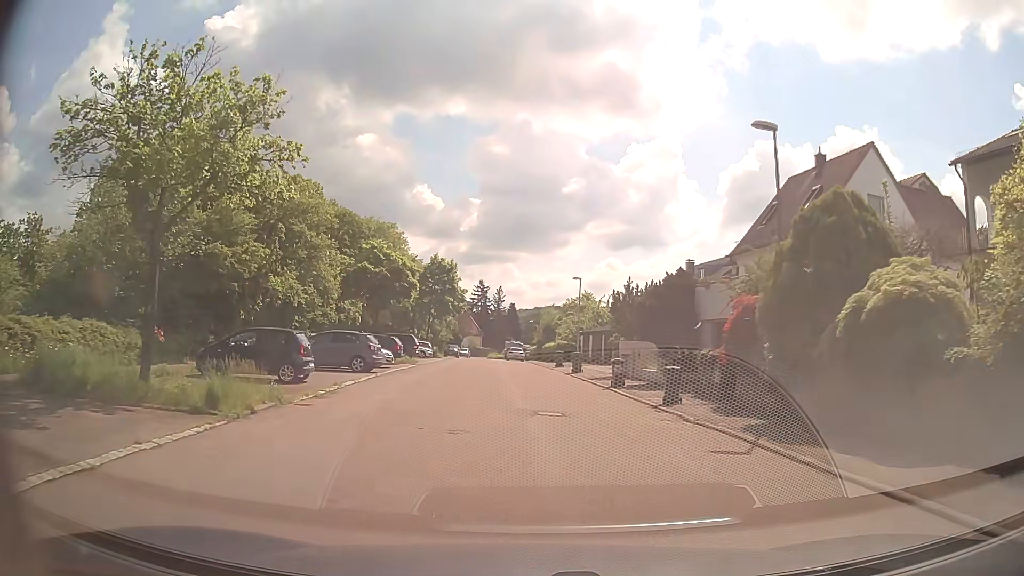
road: residential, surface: asphalt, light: Day
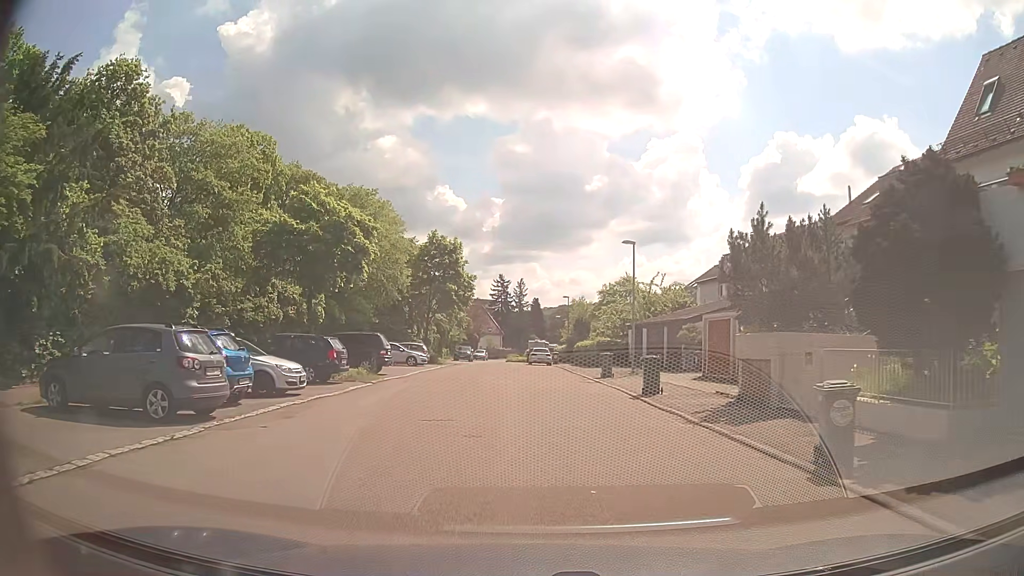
(-0.2, +15.8) m; -2°
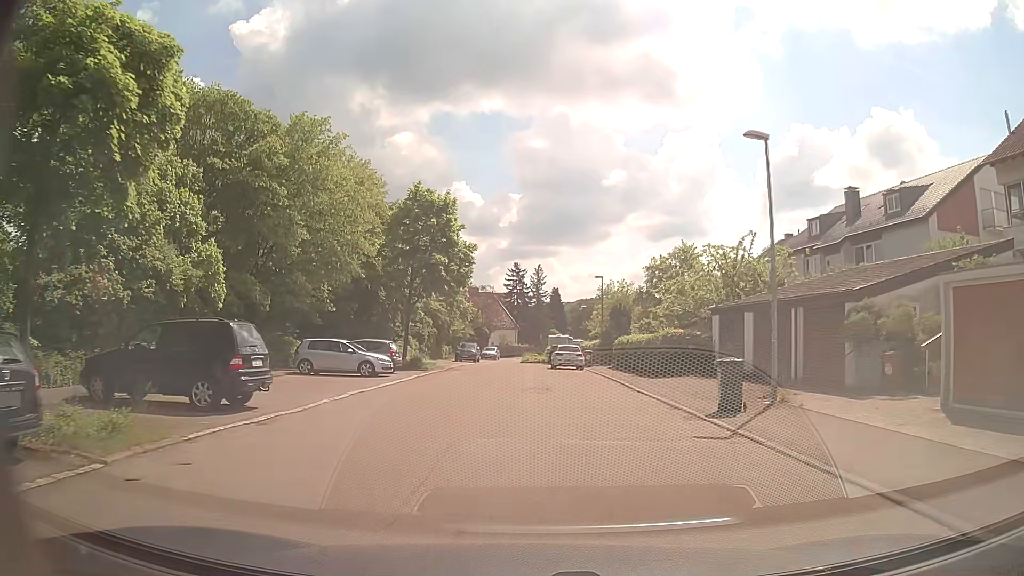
(-0.2, +16.2) m; -1°
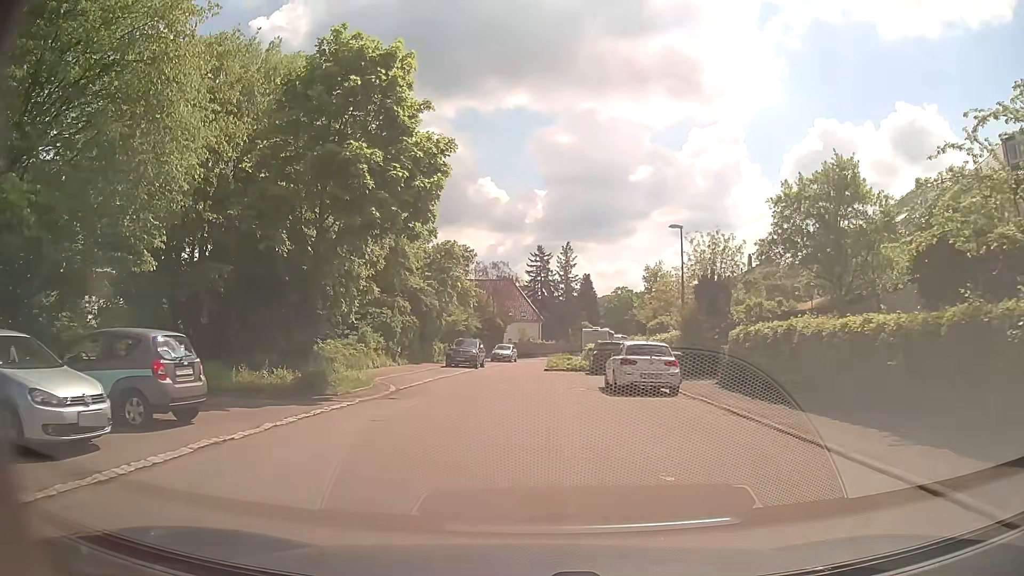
(-0.3, +20.7) m; -3°
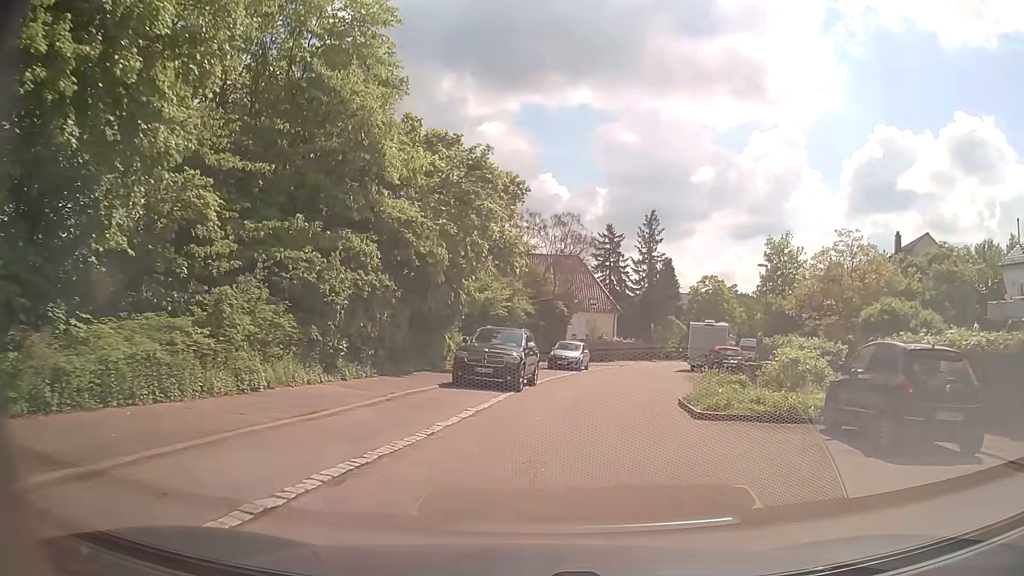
(-1.1, +21.3) m; -4°
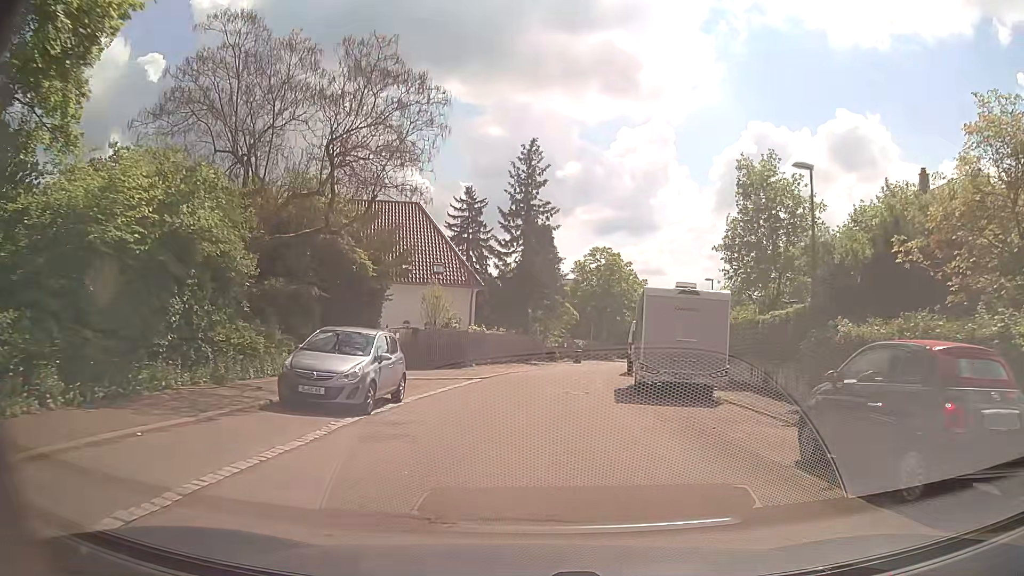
(+2.3, +22.4) m; +12°
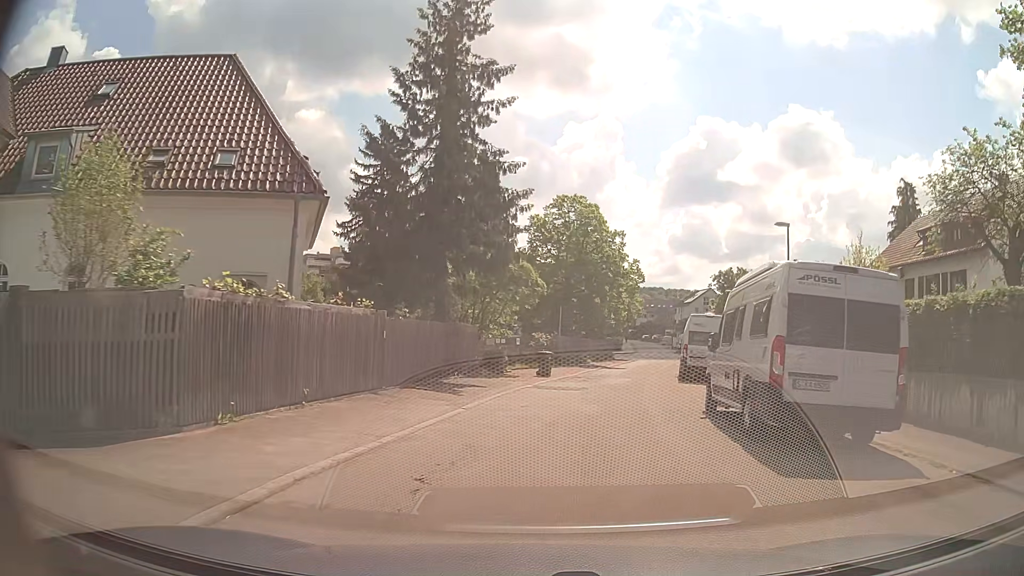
(+0.3, +22.6) m; +4°
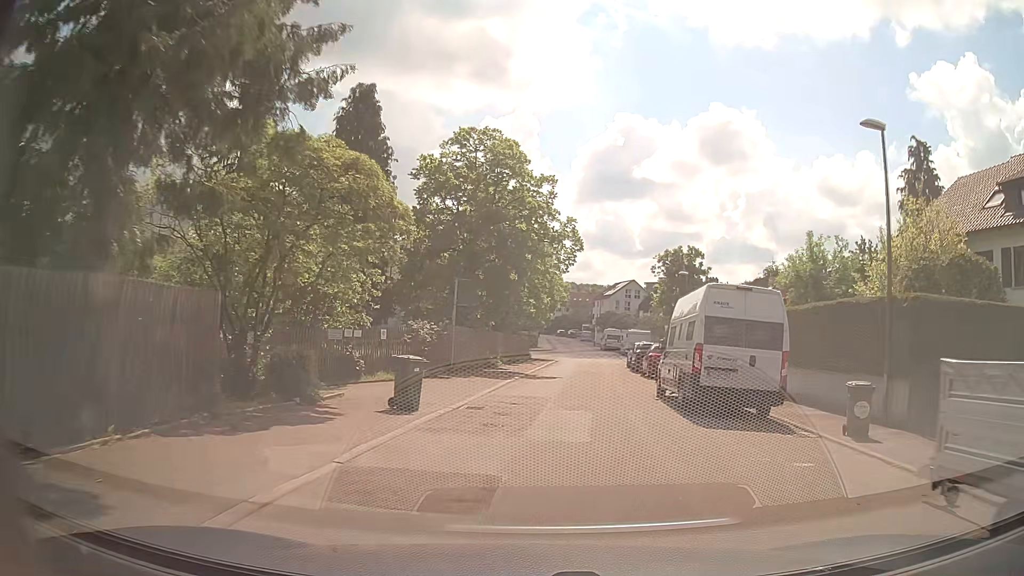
(+0.9, +13.8) m; +8°
(0, +10) (+1, +20) (+2, +30) (+3, +40) (+4, +50) (+5, +60) (+6, +70) (+7, +80) (+7, +90) (+7, +100) m
